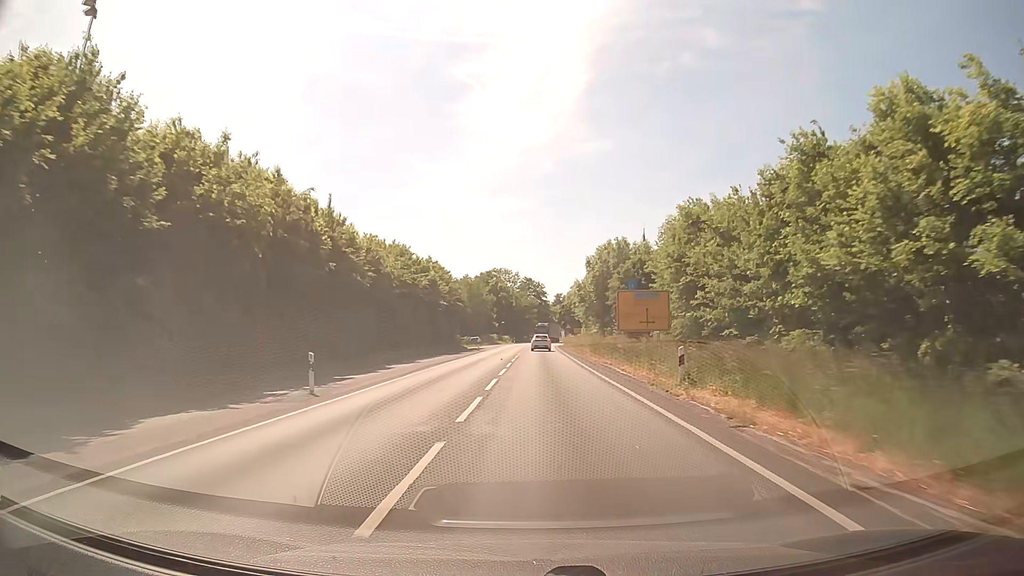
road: secondary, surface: asphalt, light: Day
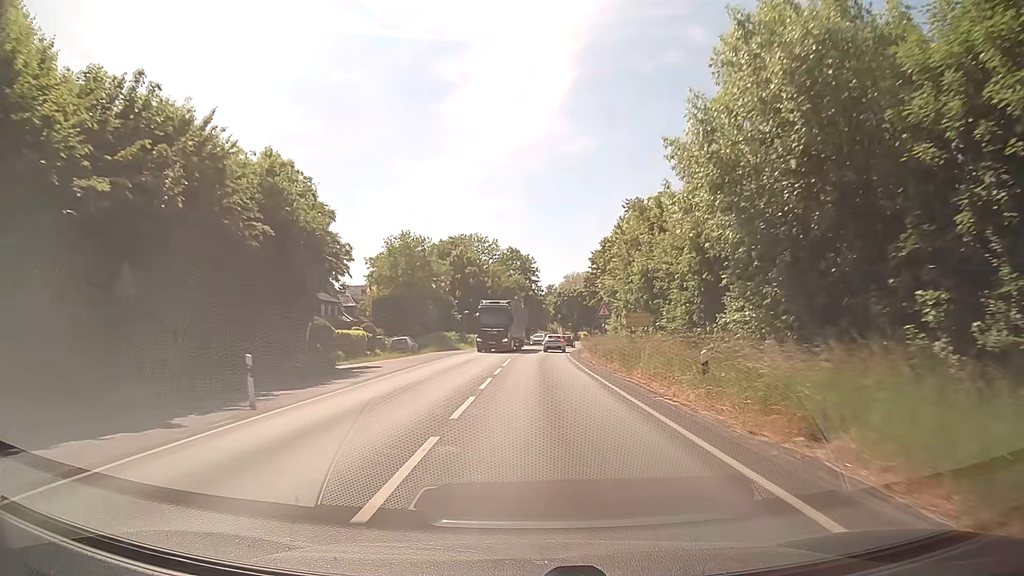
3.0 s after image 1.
(+0.5, +53.1) m; +1°
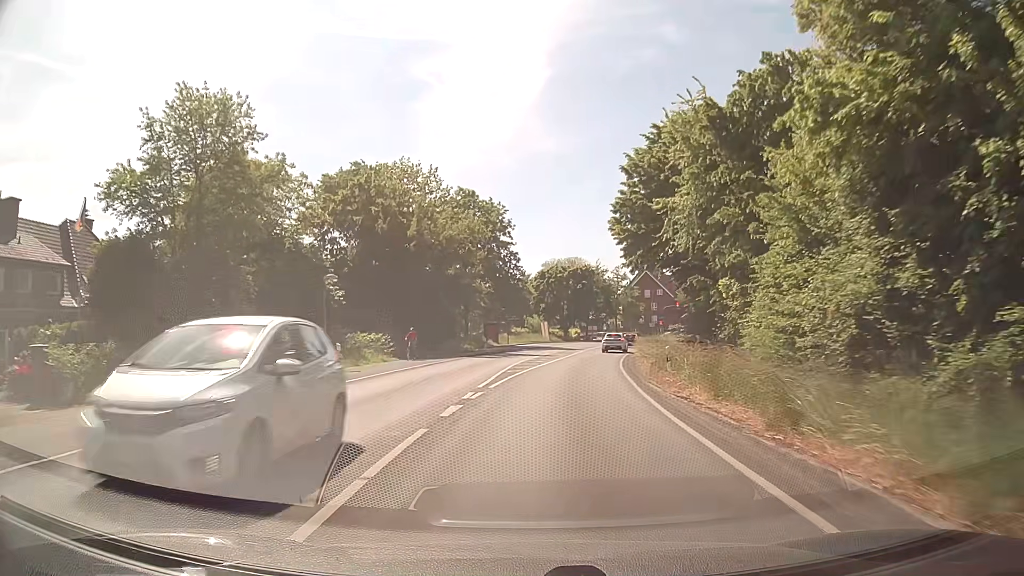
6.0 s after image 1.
(+0.9, +46.4) m; +2°
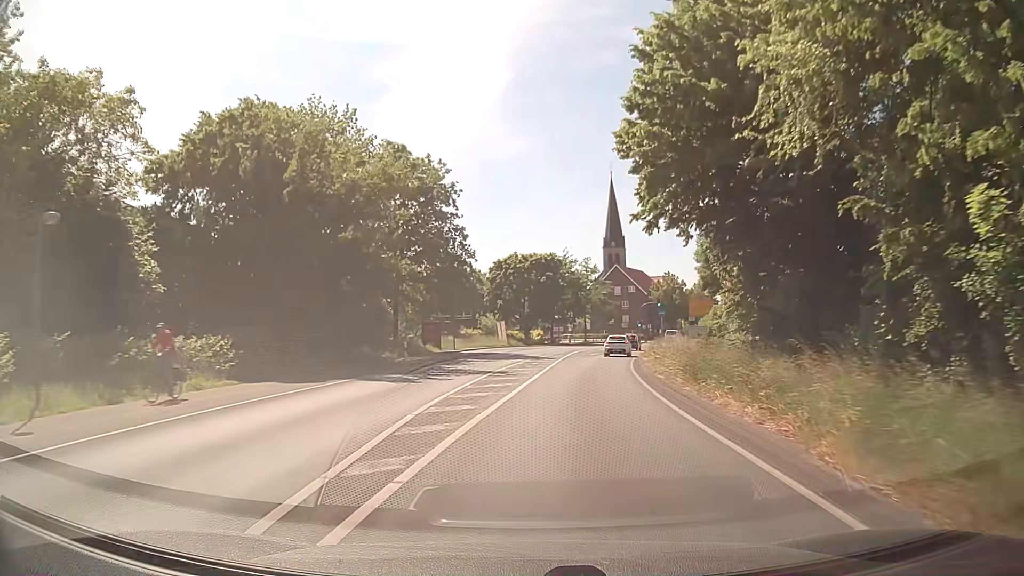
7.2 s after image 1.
(+0.5, +17.6) m; +3°
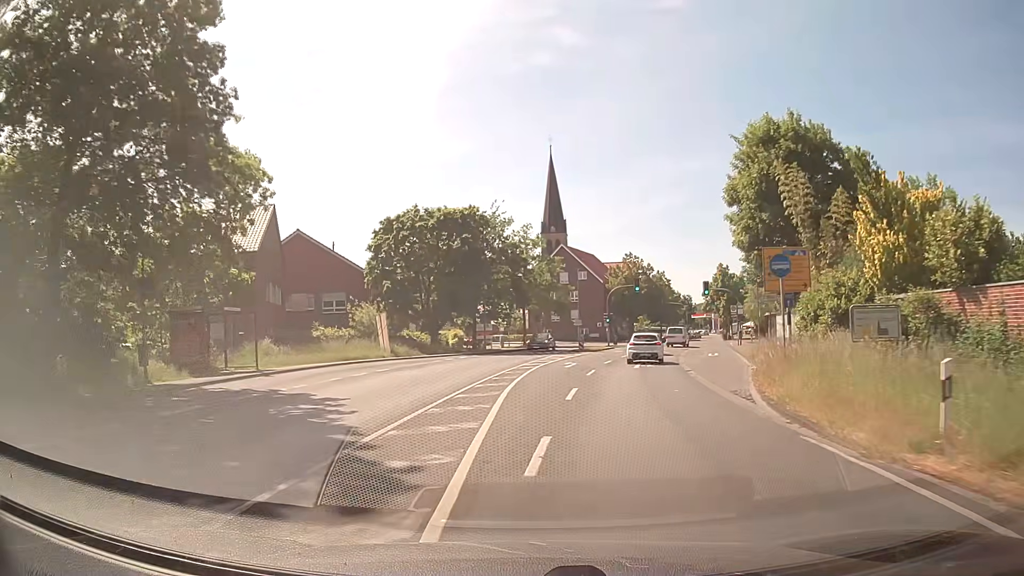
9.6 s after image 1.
(+1.9, +33.3) m; +5°
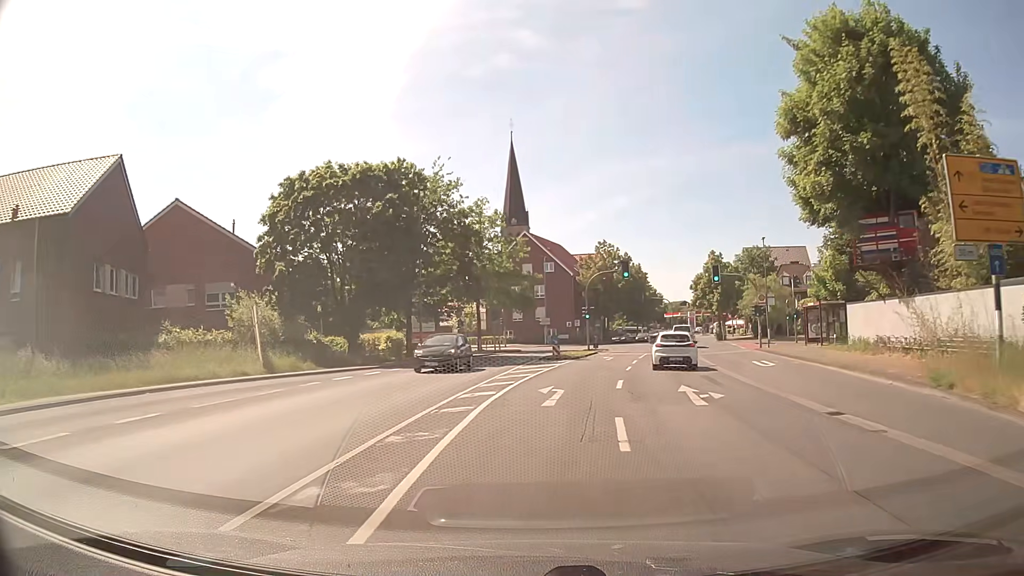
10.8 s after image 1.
(+0.5, +15.6) m; +3°
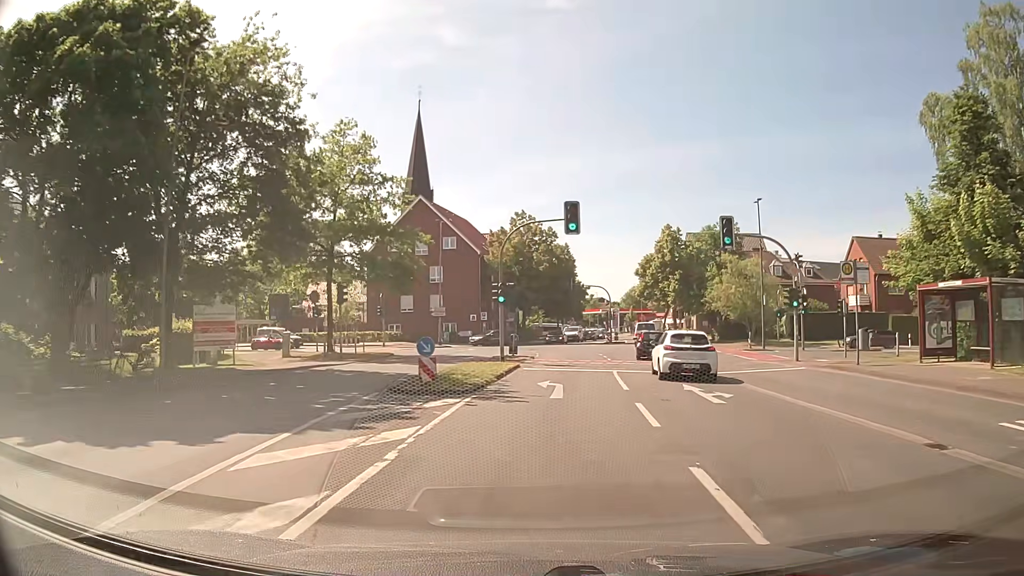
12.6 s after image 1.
(+1.4, +21.4) m; +8°
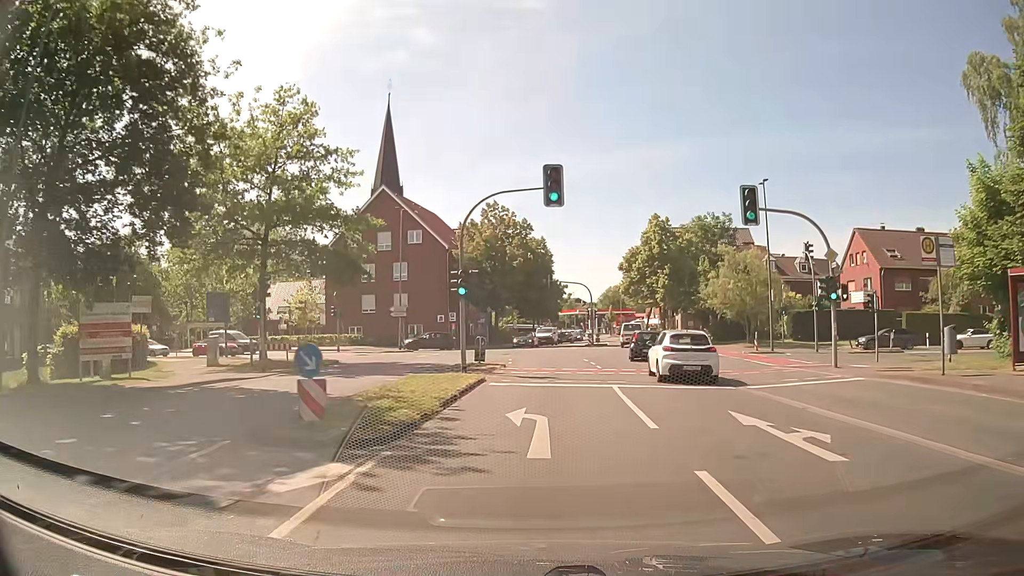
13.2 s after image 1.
(+0.1, +6.3) m; +2°
(0, +10) (+1, +20) (+1, +30) (+1, +40) (-4, +49) (-12, +53) (-22, +55) (-32, +55) (-42, +55) (-52, +54) m
